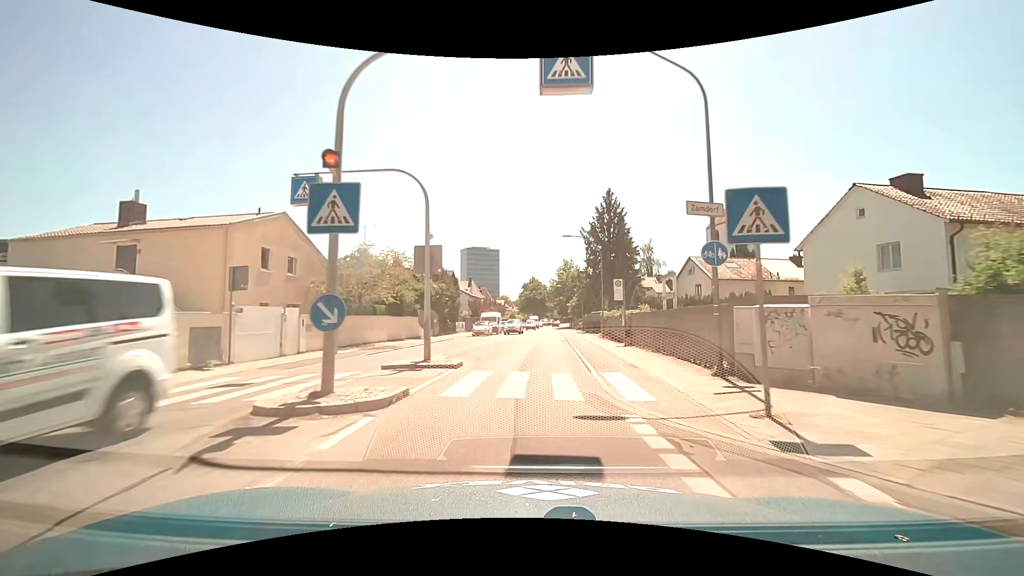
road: secondary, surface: asphalt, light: Day
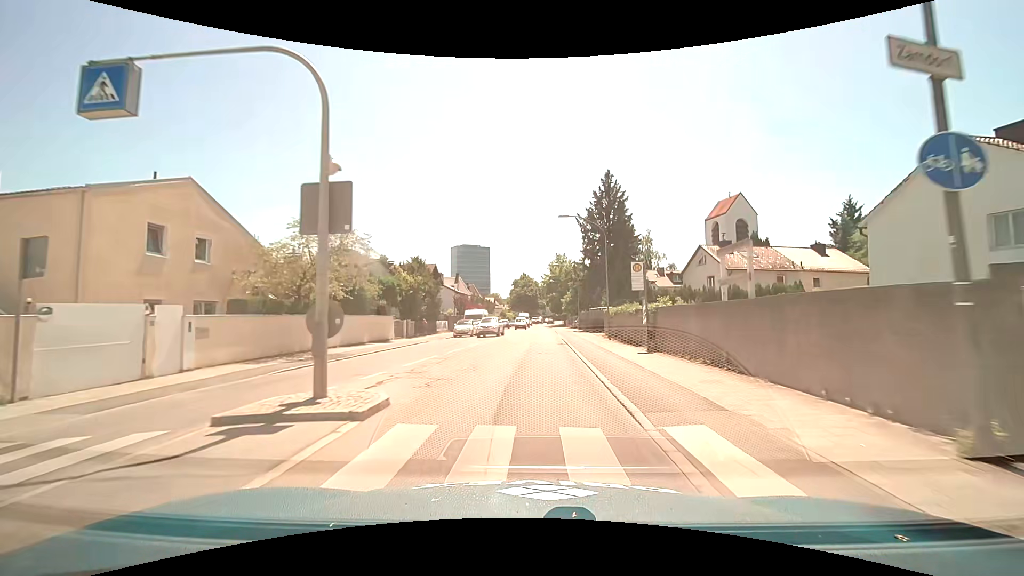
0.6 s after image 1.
(+0.1, +6.7) m; +1°
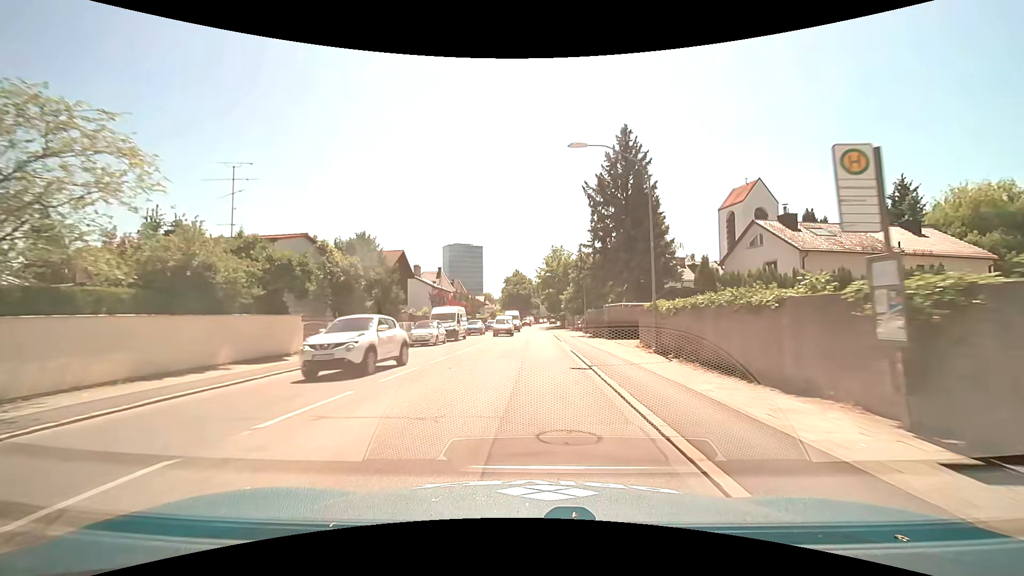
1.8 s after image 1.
(+0.1, +13.4) m; +1°
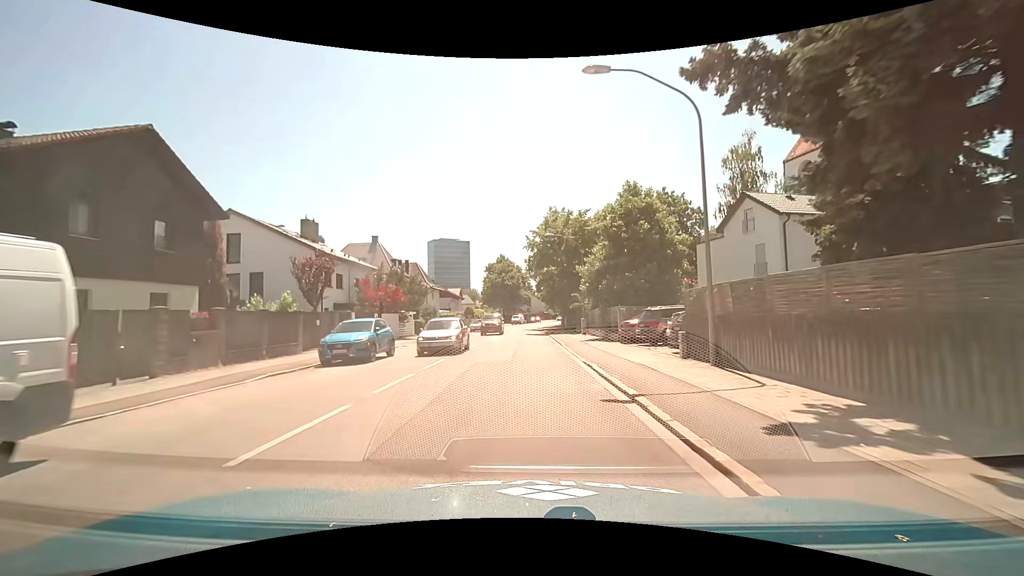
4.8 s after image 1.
(+0.3, +33.5) m; +1°
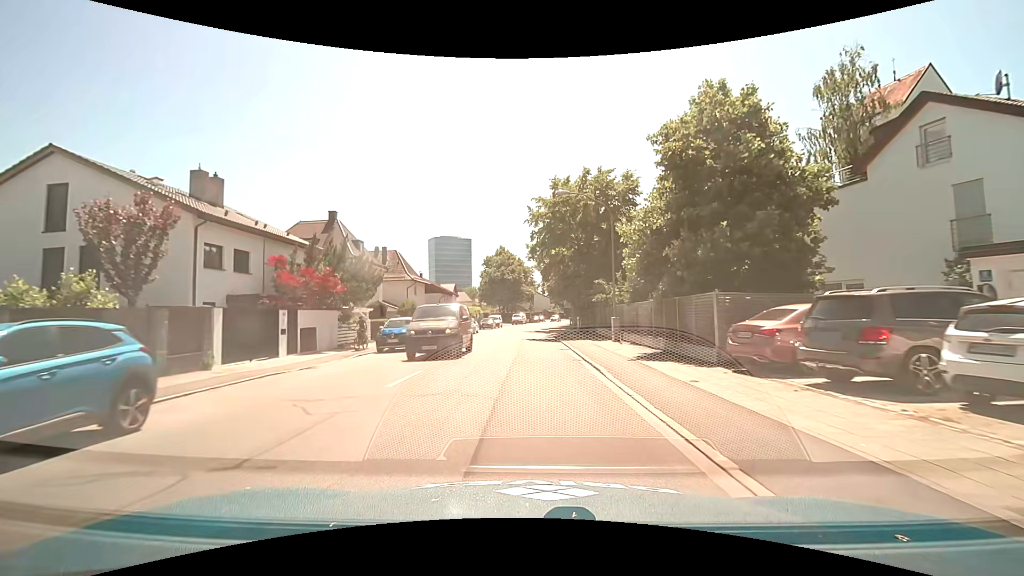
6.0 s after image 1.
(0.0, +13.4) m; 0°
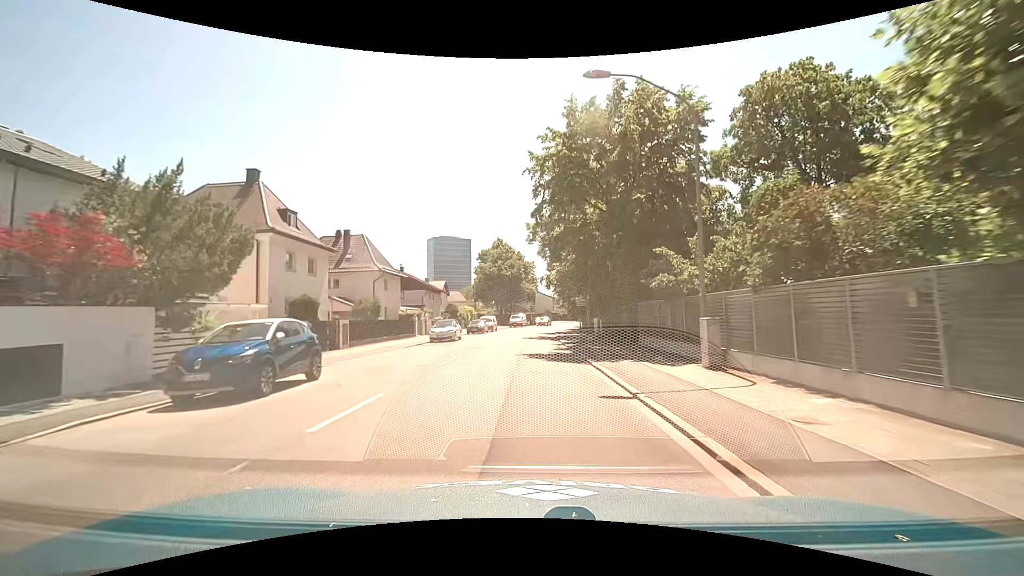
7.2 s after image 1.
(0.0, +13.4) m; 0°
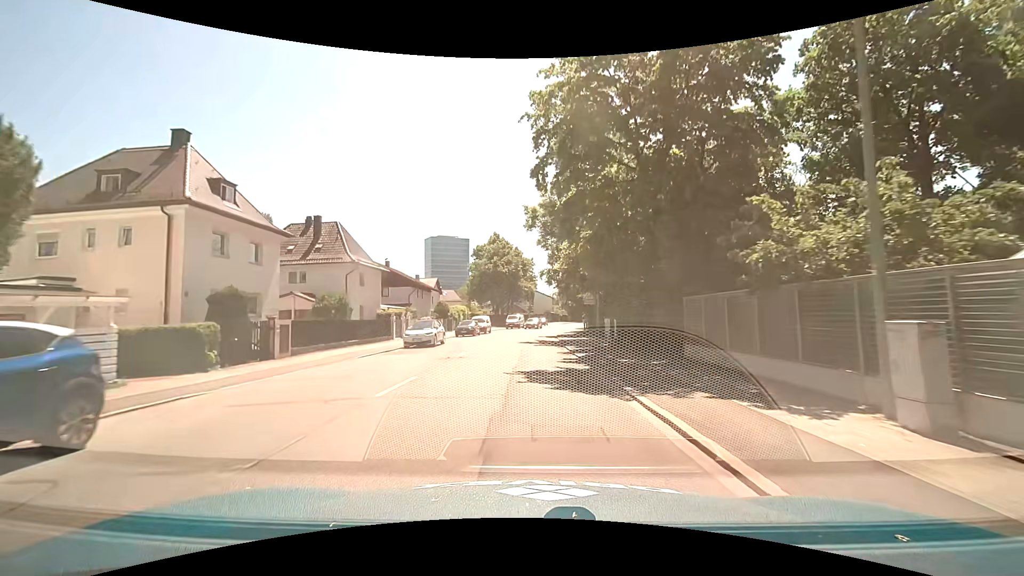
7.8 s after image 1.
(0.0, +6.7) m; 0°
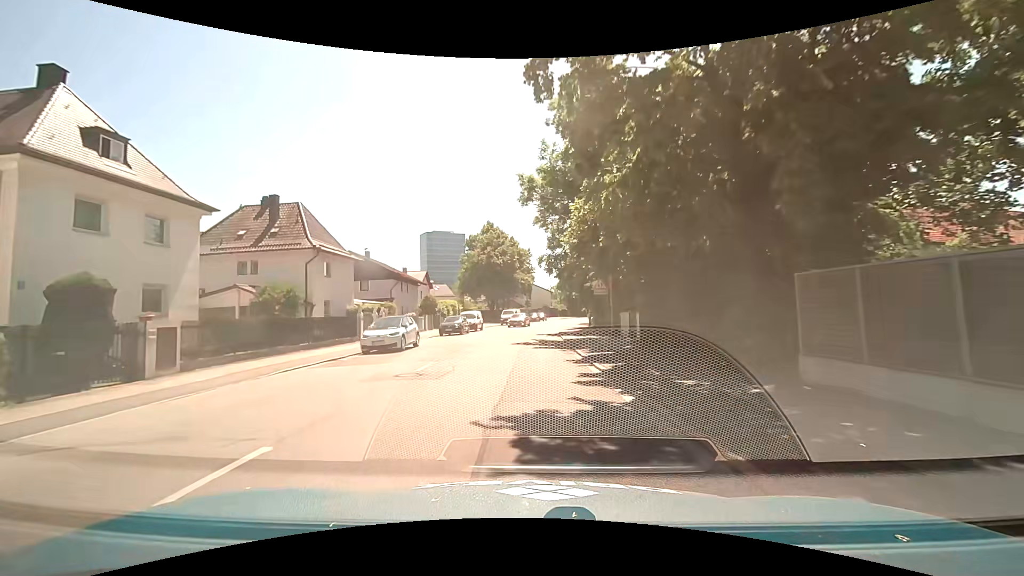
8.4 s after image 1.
(0.0, +6.7) m; +1°
(0, +10) (0, +20) (0, +30) (0, +40) (+1, +50) (+2, +60) (+3, +70) (+6, +80) (+8, +89) (+11, +99) m
